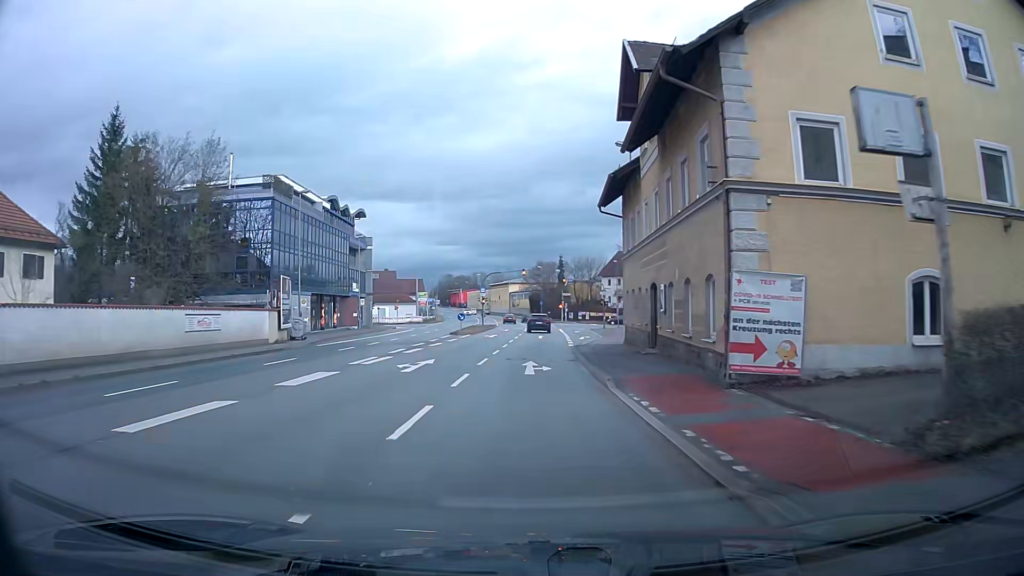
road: primary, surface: asphalt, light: Day
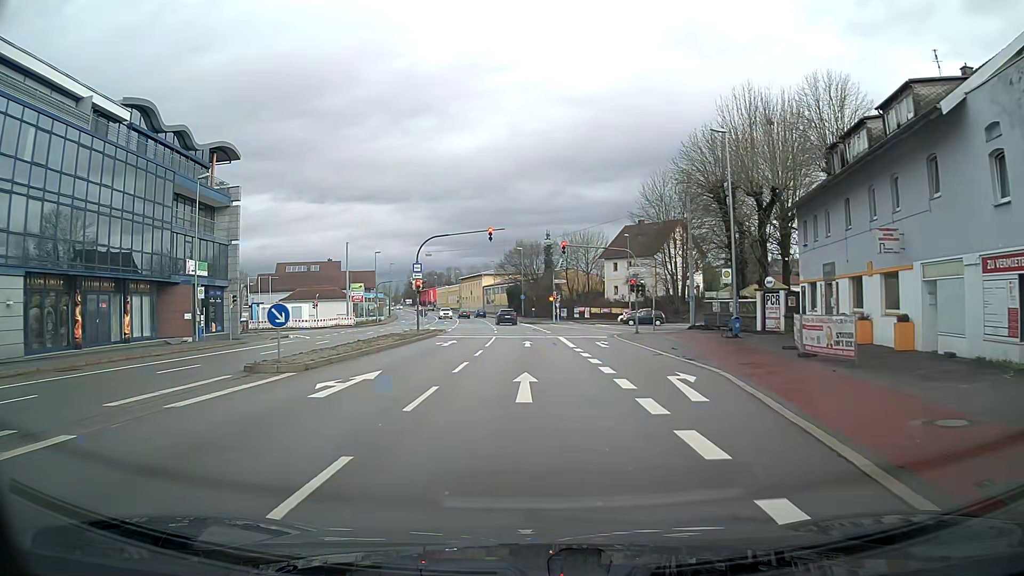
(+0.3, +34.1) m; +2°
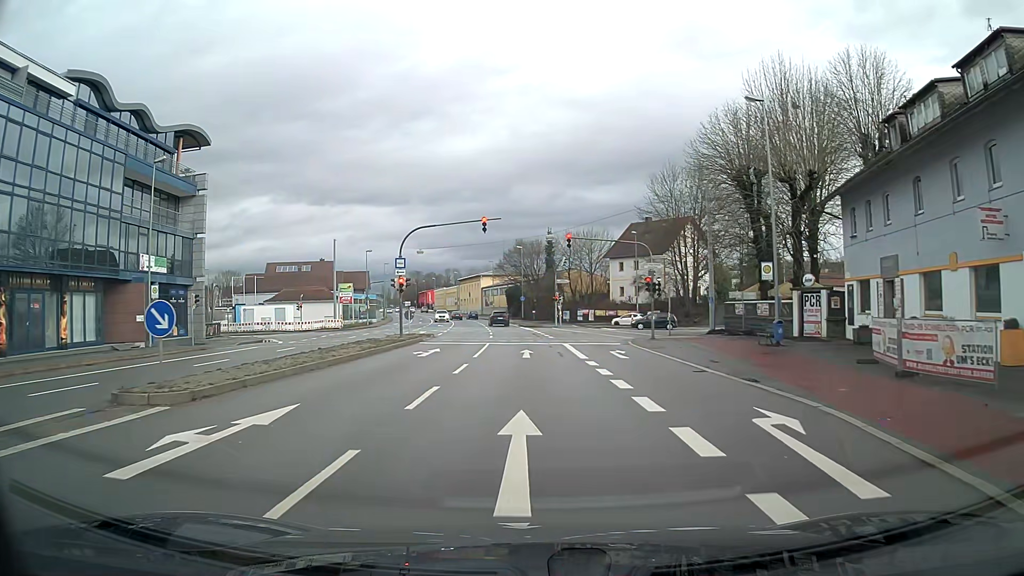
(0.0, +5.5) m; 0°
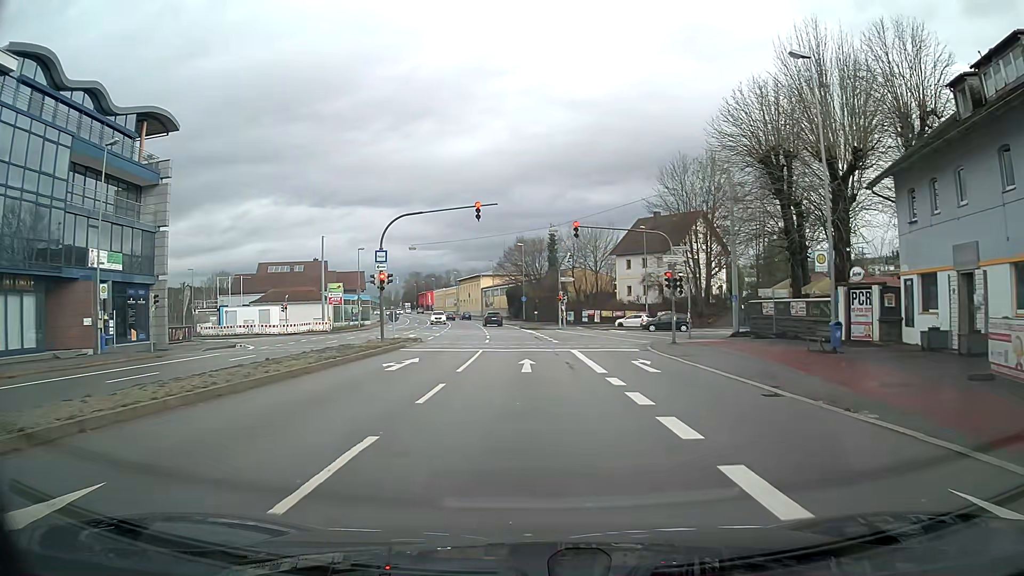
(0.0, +5.0) m; 0°
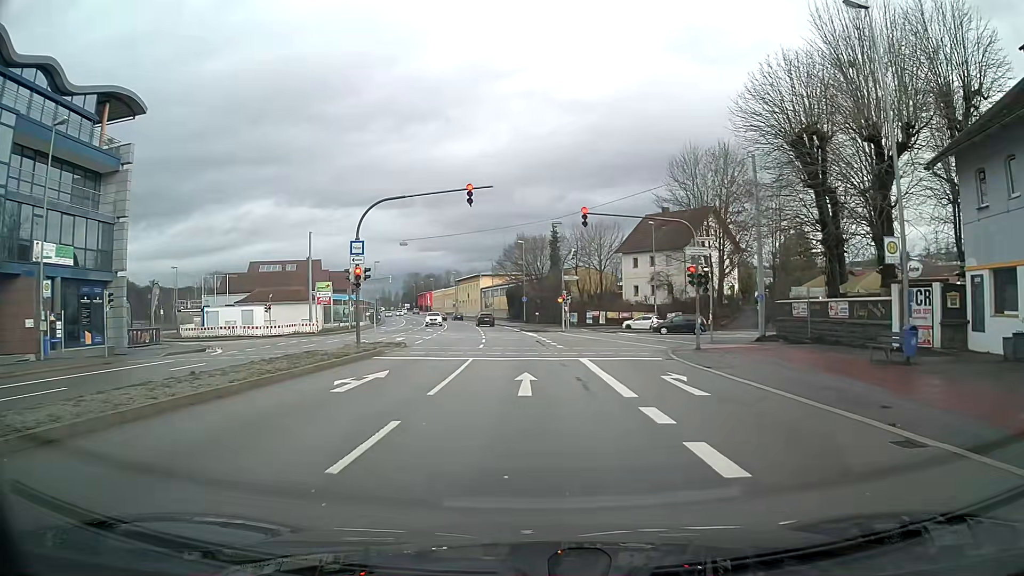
(0.0, +4.6) m; 0°
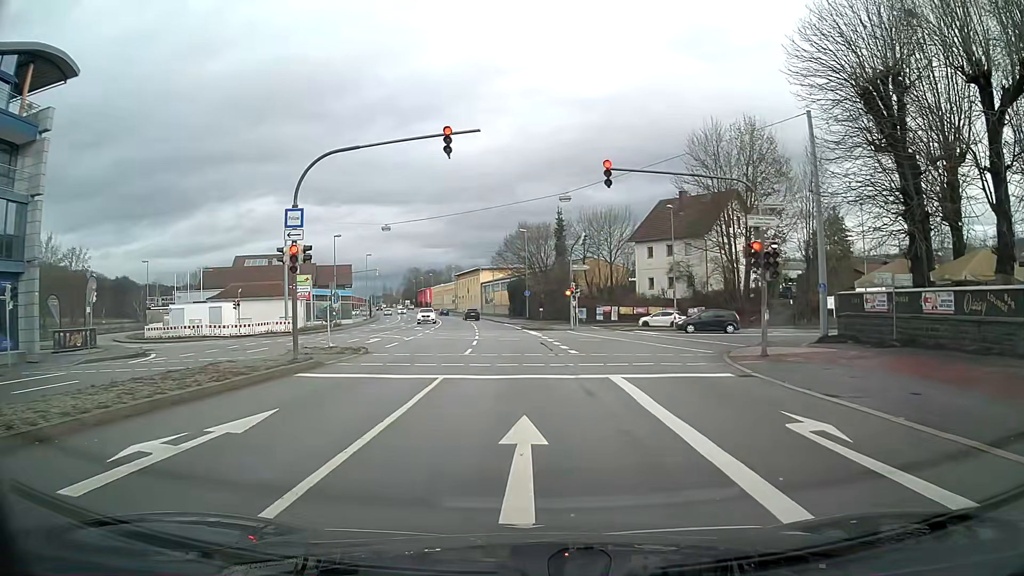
(0.0, +7.7) m; 0°
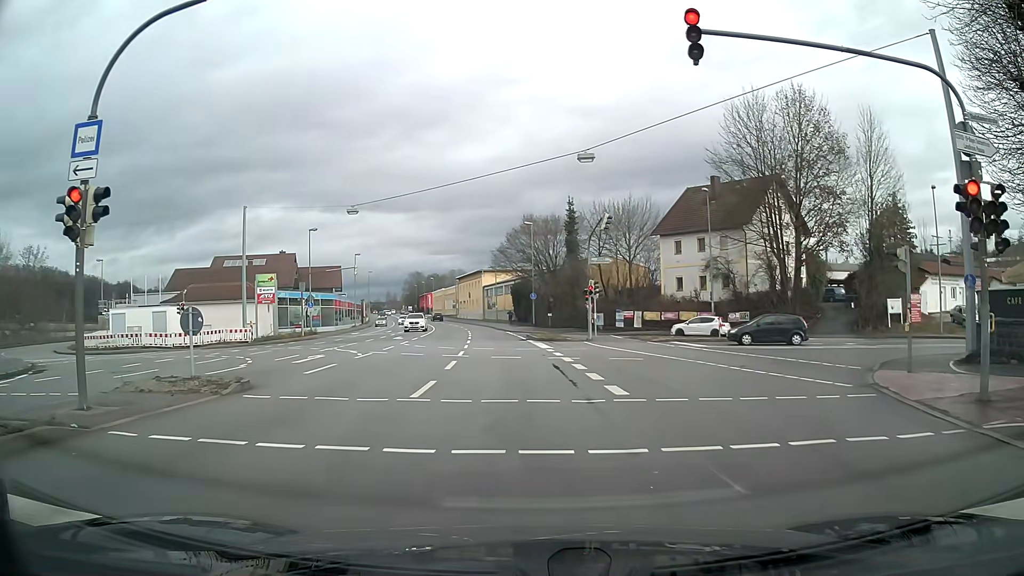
(0.0, +10.3) m; -1°
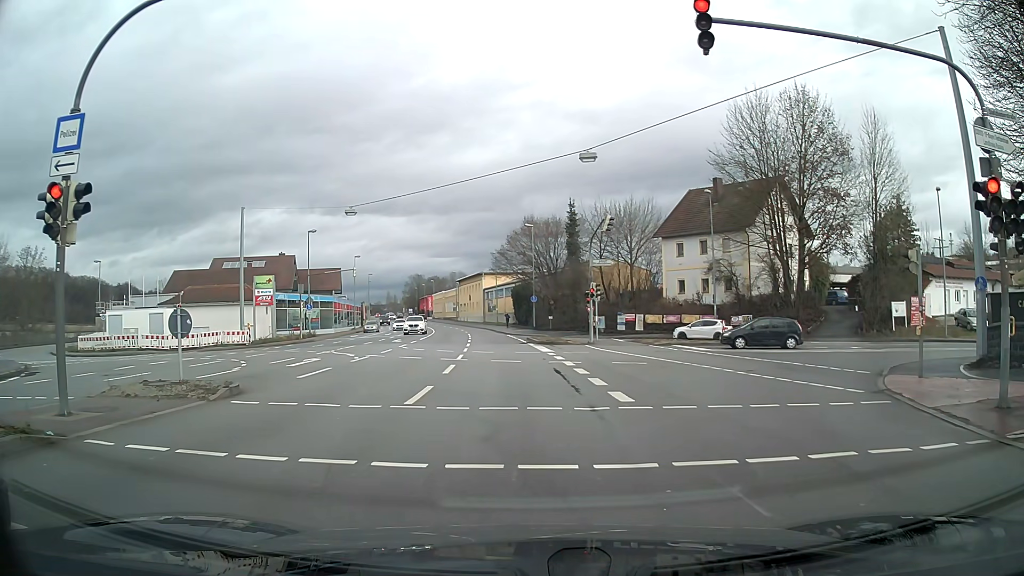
(0.0, +0.6) m; 0°
(0, +10) (-1, +20) (-1, +30) (-2, +40) (-3, +50) (-4, +60) (-5, +70) (-7, +80) (-9, +89) (-11, +99) m
